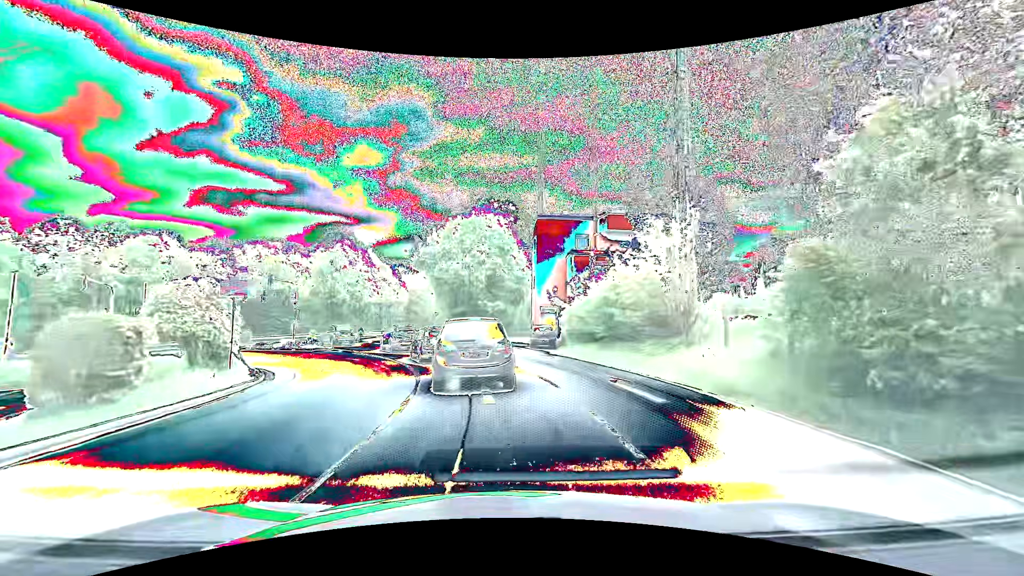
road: tertiary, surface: asphalt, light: Day
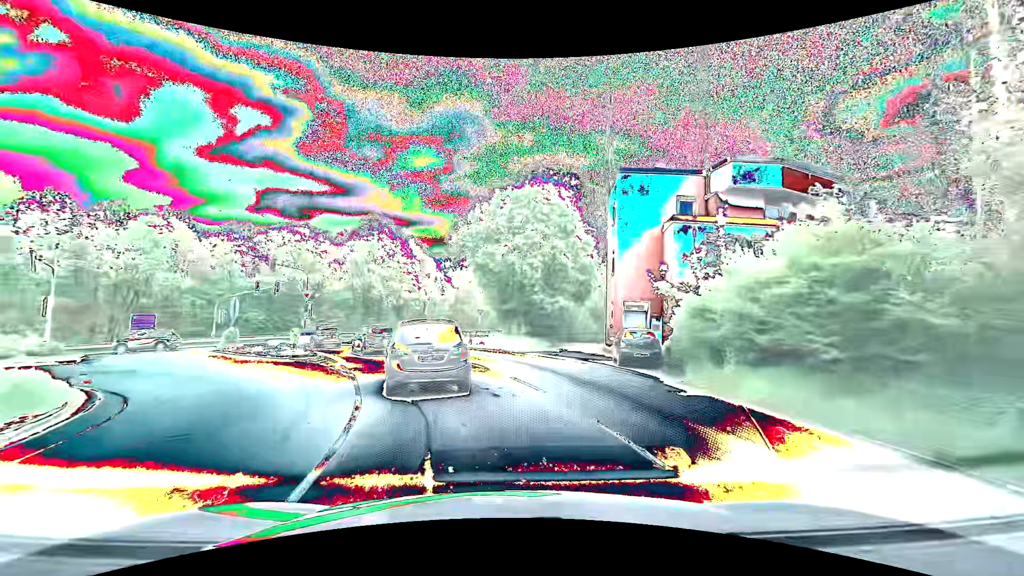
(-0.4, +12.3) m; -5°
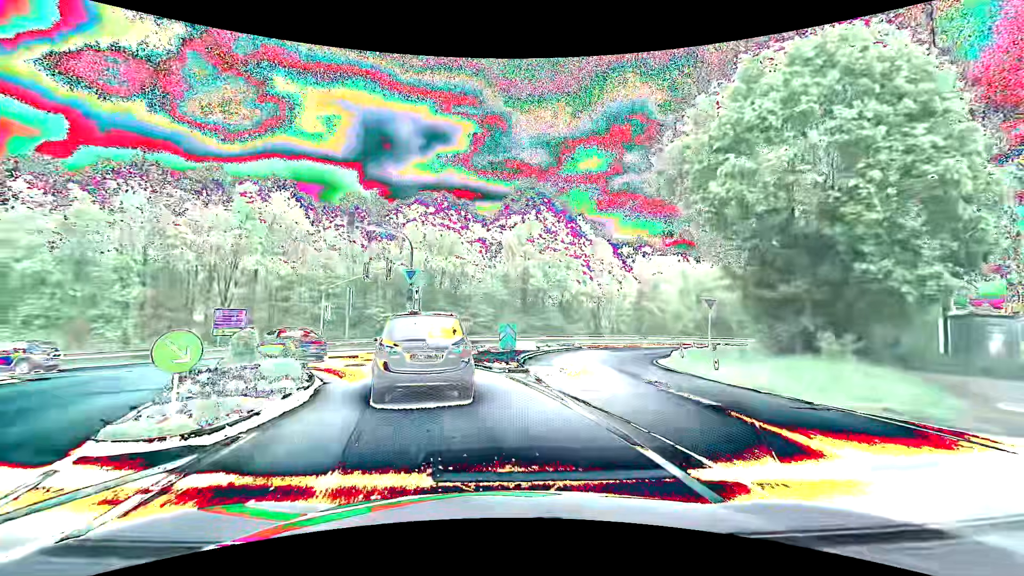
(-3.1, +19.8) m; -19°
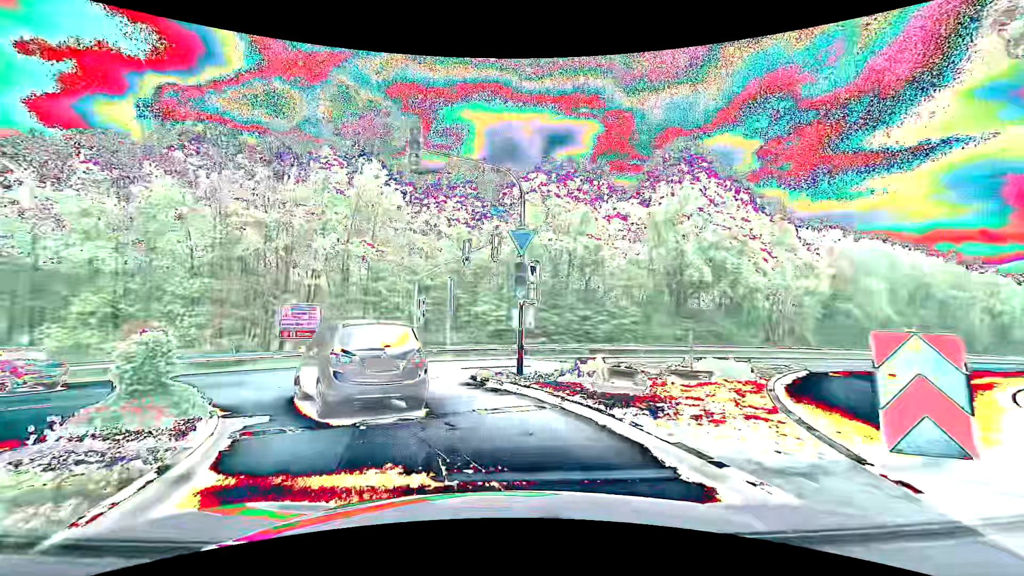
(-1.3, +11.1) m; -14°
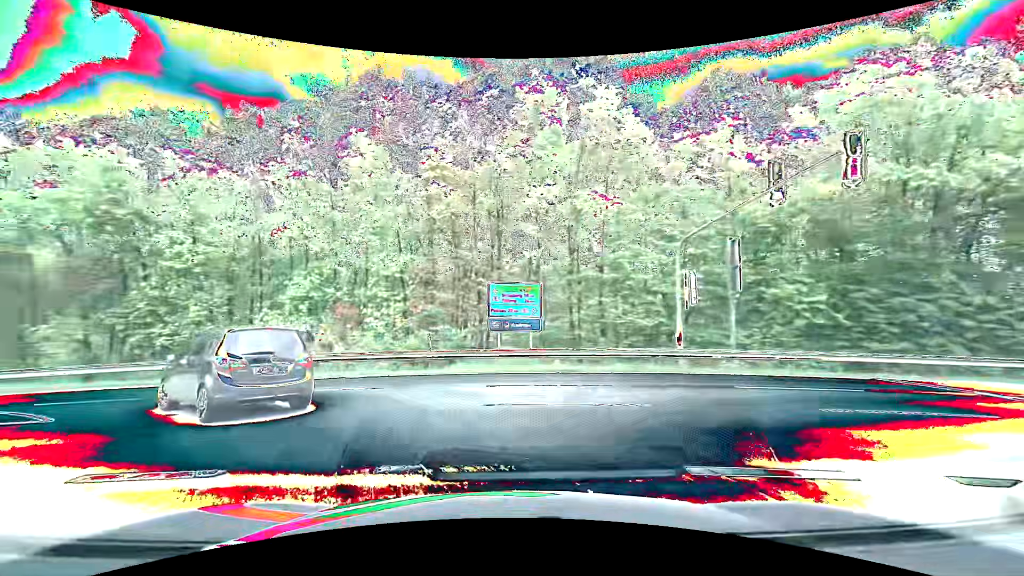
(-1.9, +9.8) m; -26°
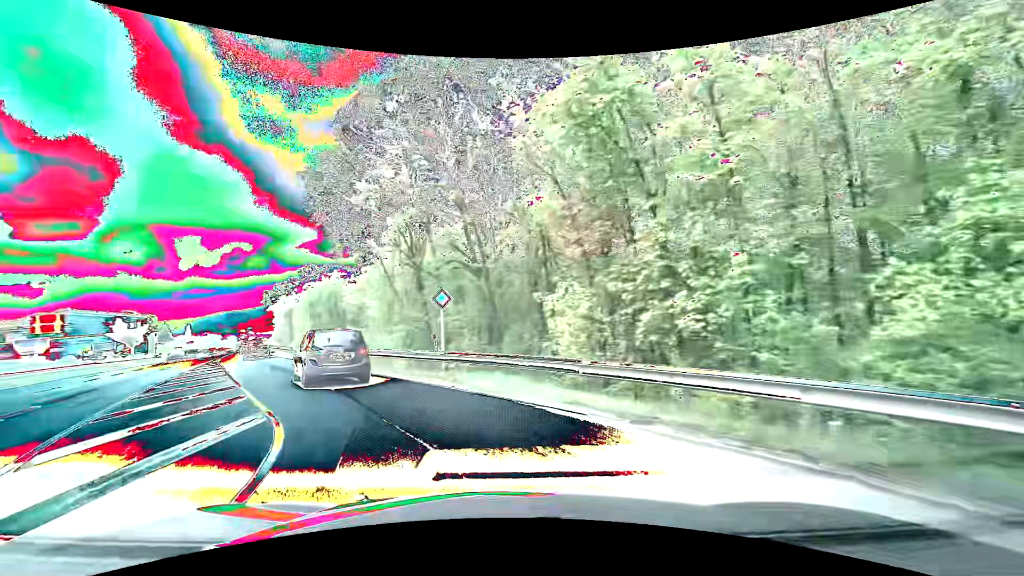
(-6.5, +12.7) m; -54°
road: primary
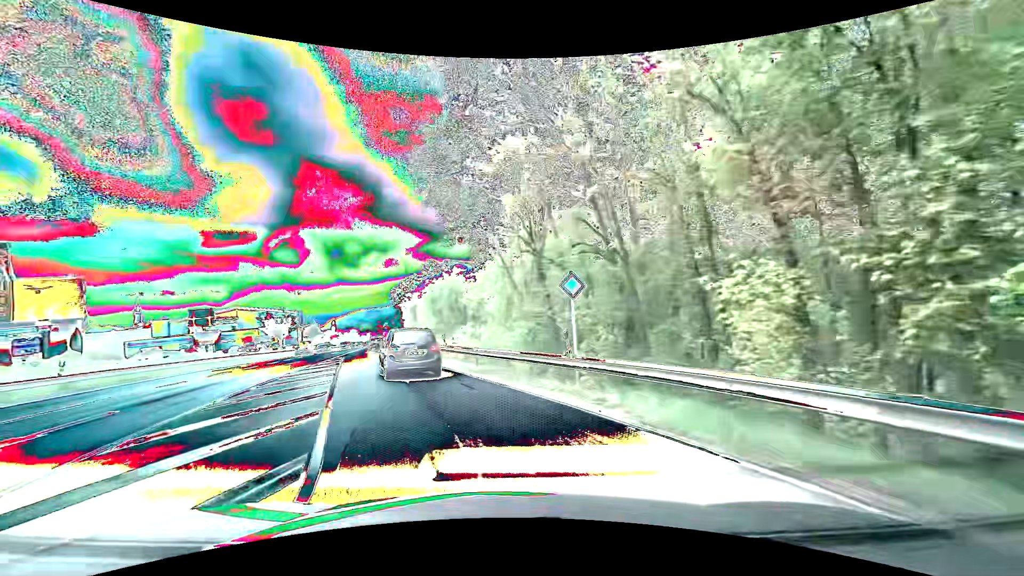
(-0.5, +4.3) m; -14°
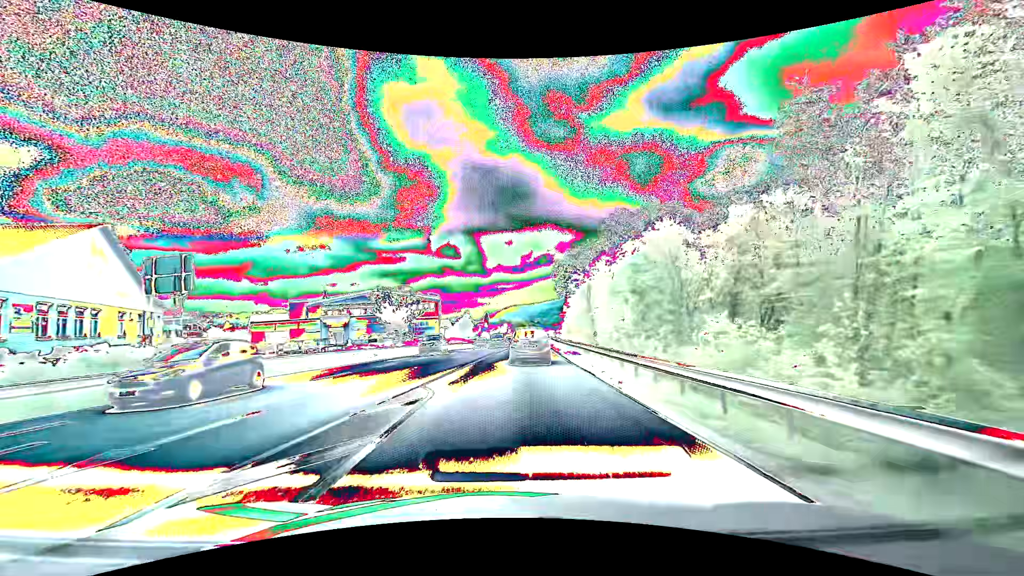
(-8.0, +28.6) m; -19°
(0, +10) (0, +20) (+1, +30) (+1, +40) (+2, +50) (+2, +60) (+3, +70) (+4, +80) (+5, +90) (+5, +100) m
